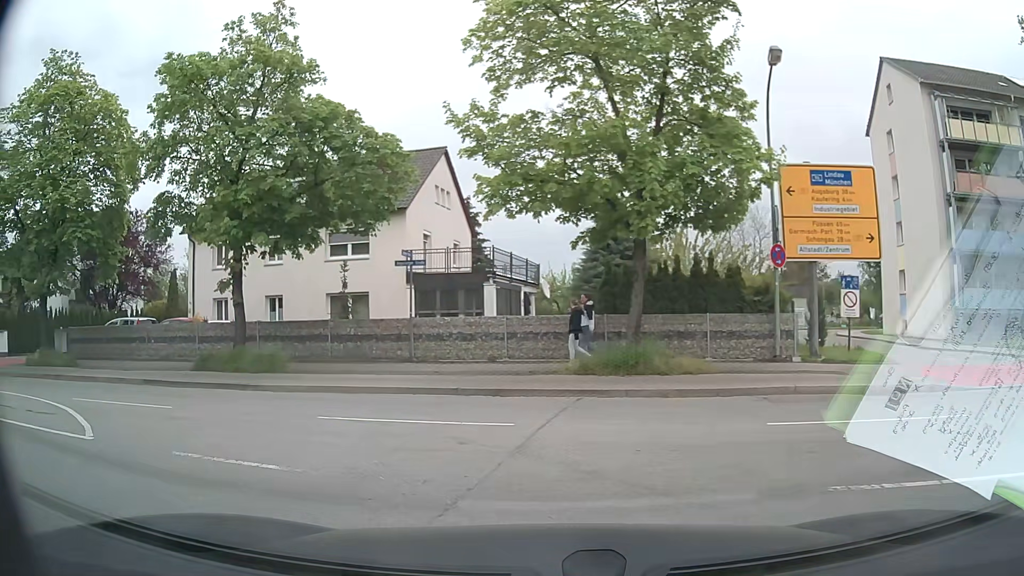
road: tertiary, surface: asphalt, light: Day
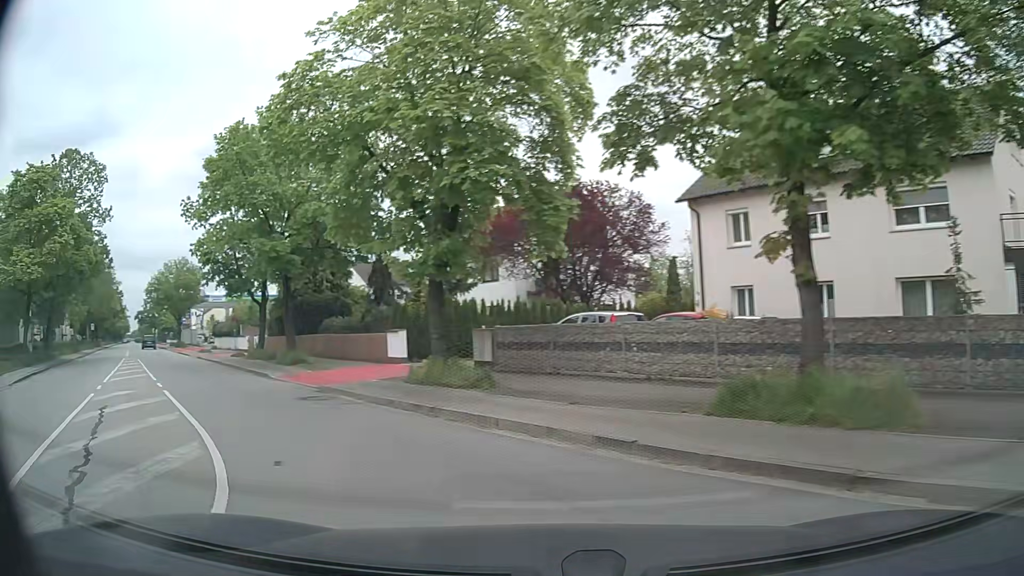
(-3.9, +9.0) m; -41°
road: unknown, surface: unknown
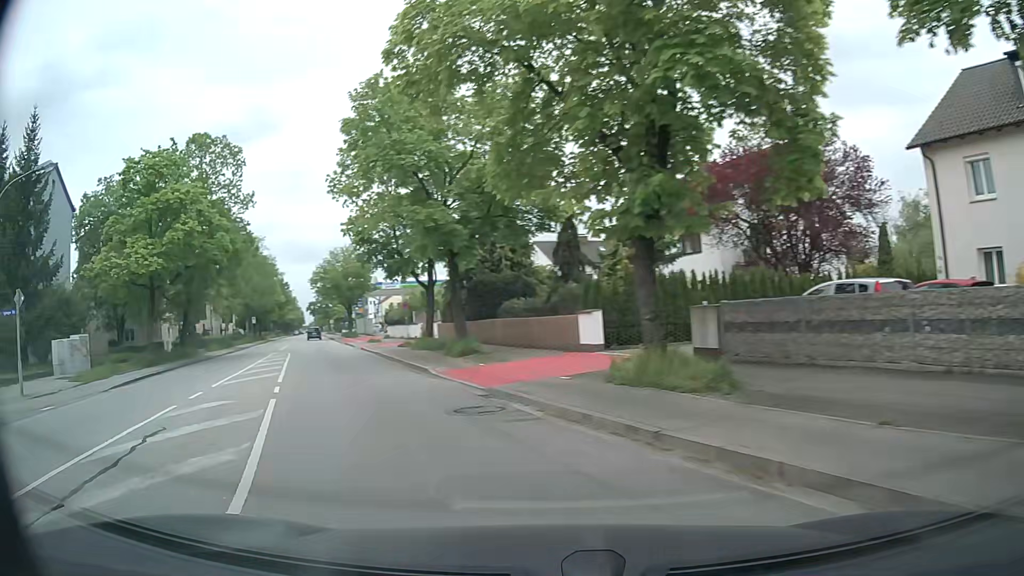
(-0.8, +4.7) m; -19°
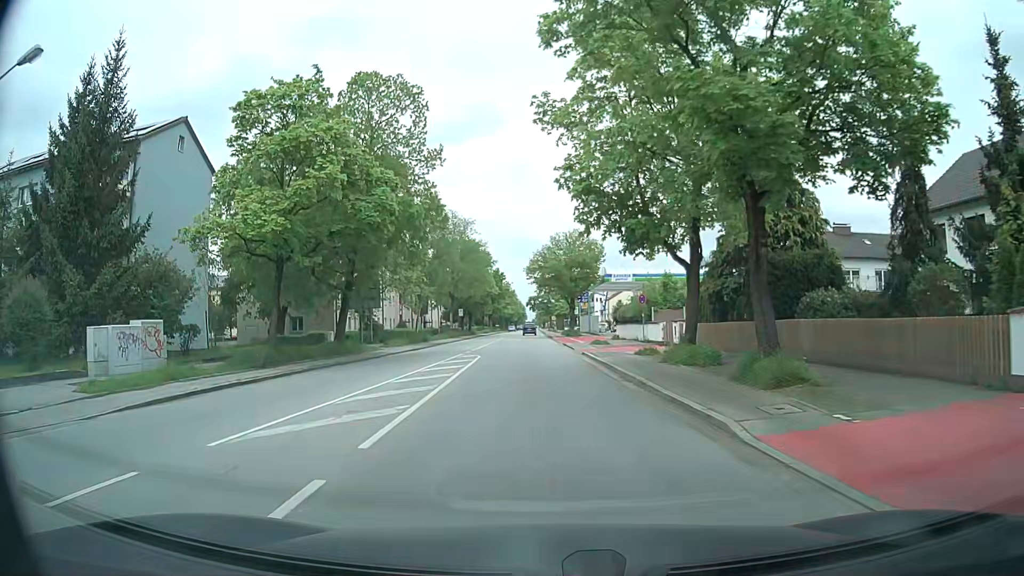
(-2.4, +11.1) m; -18°
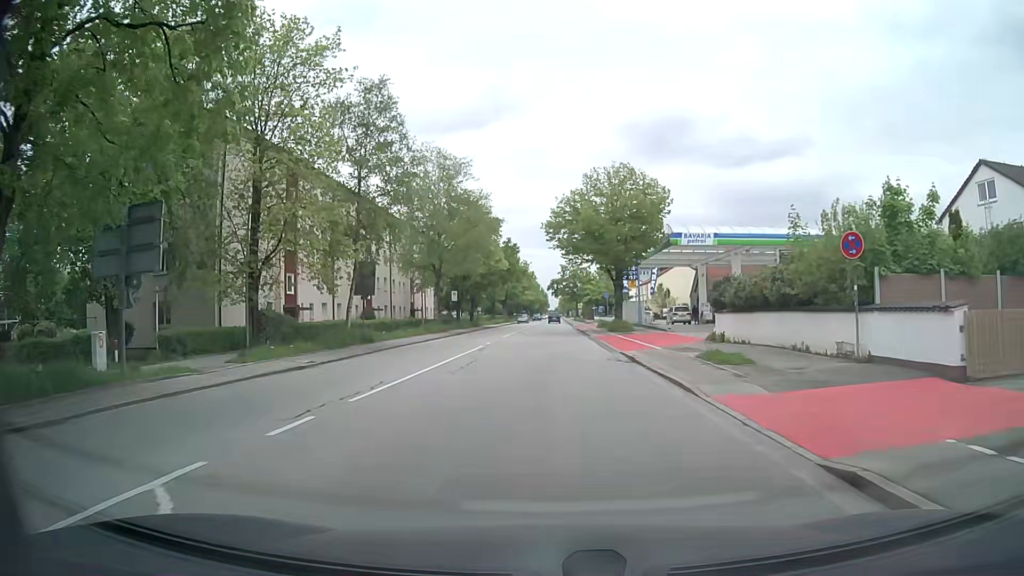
(-0.6, +25.9) m; -2°
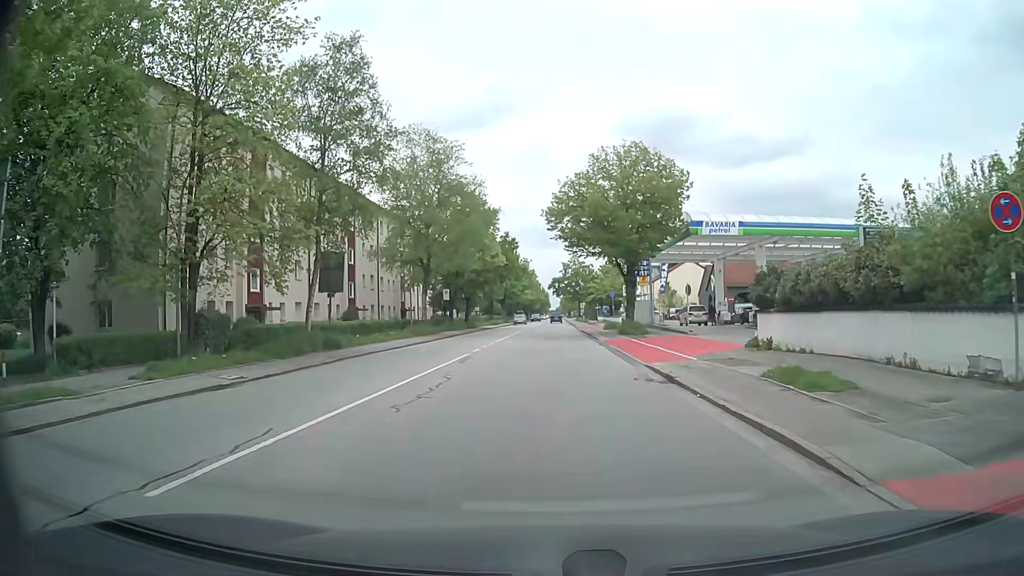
(0.0, +5.6) m; 0°
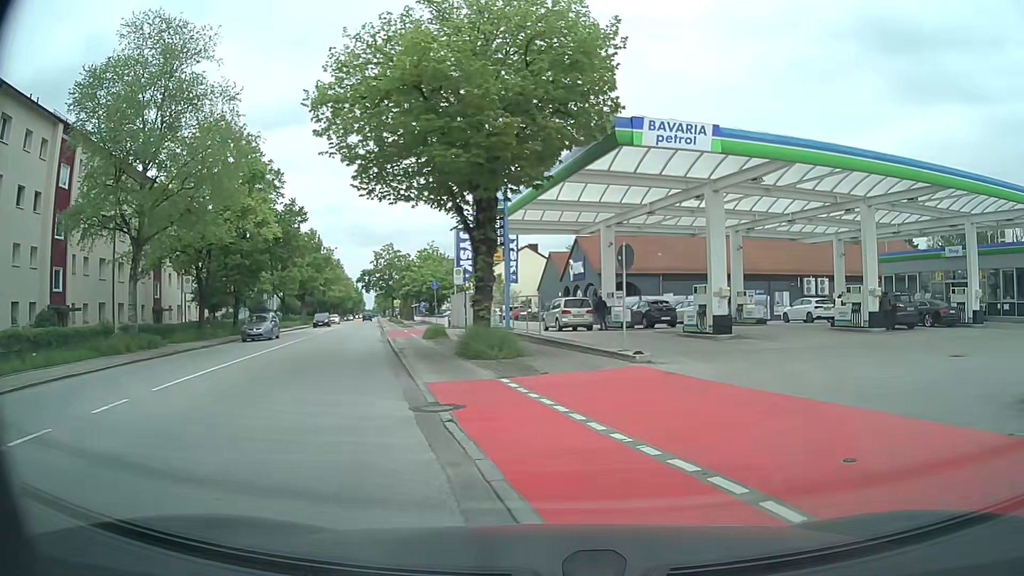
(+1.1, +20.2) m; +13°
